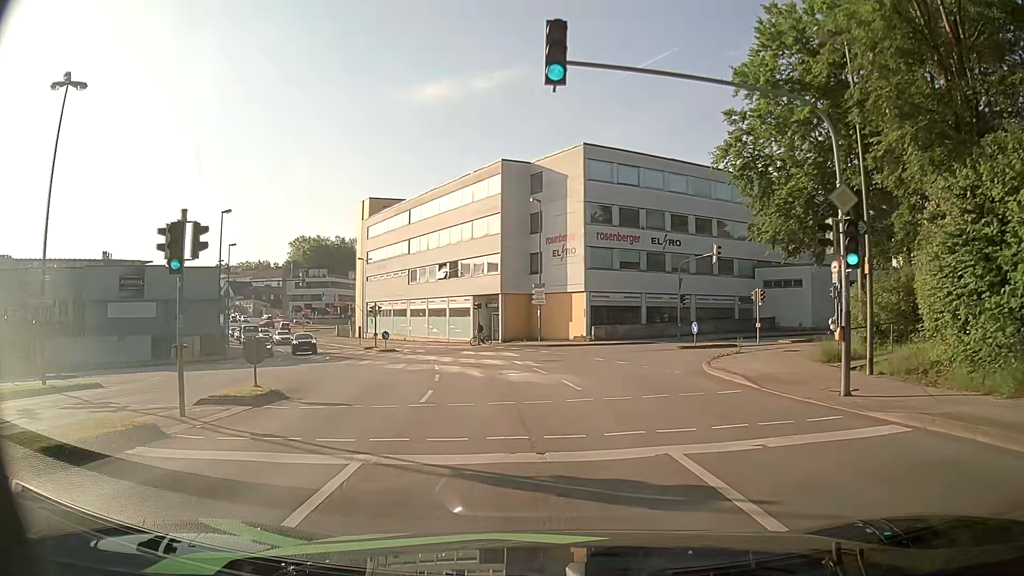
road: tertiary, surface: asphalt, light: Day
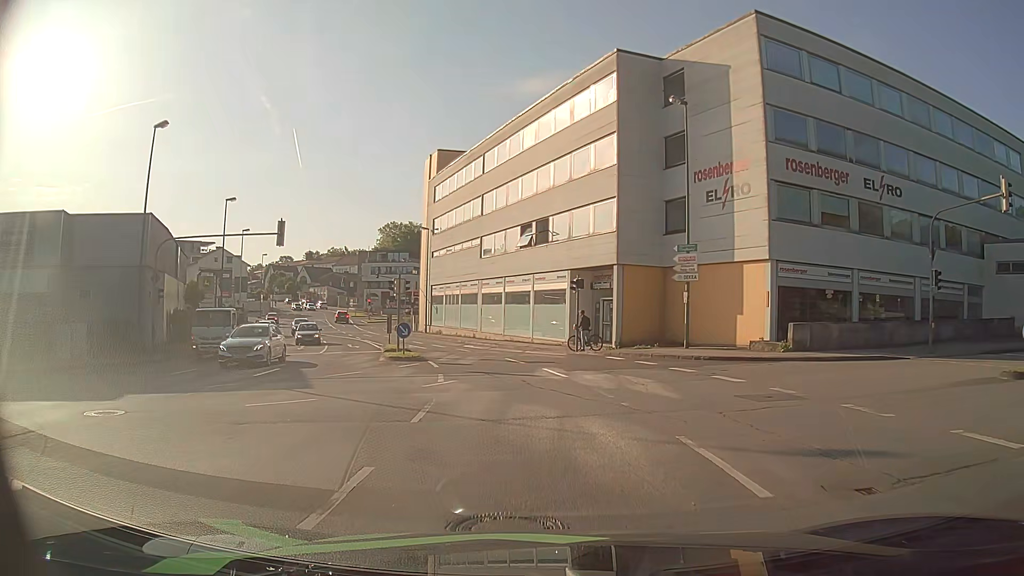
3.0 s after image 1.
(-1.8, +21.4) m; -9°
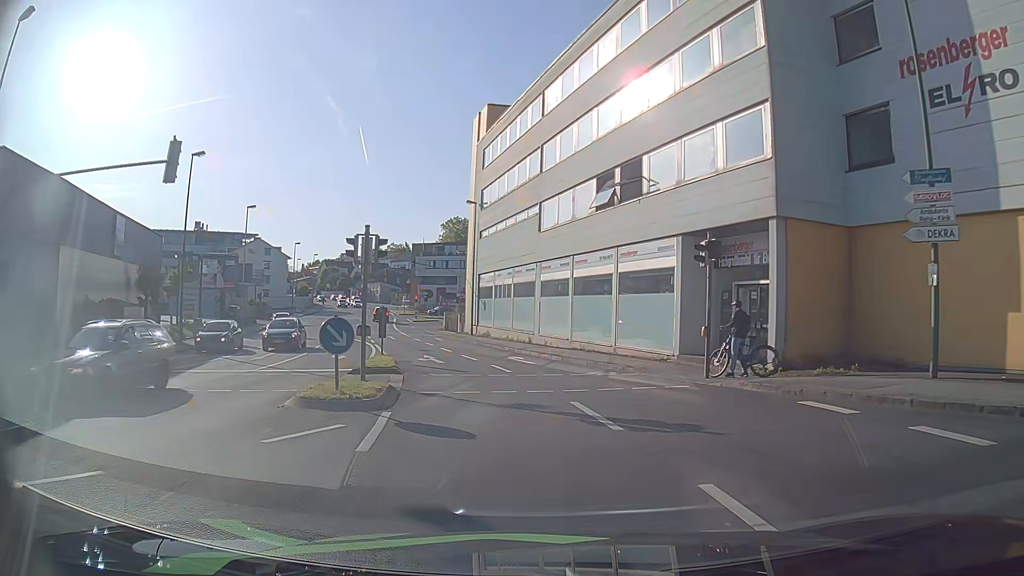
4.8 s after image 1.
(-0.6, +14.3) m; -6°
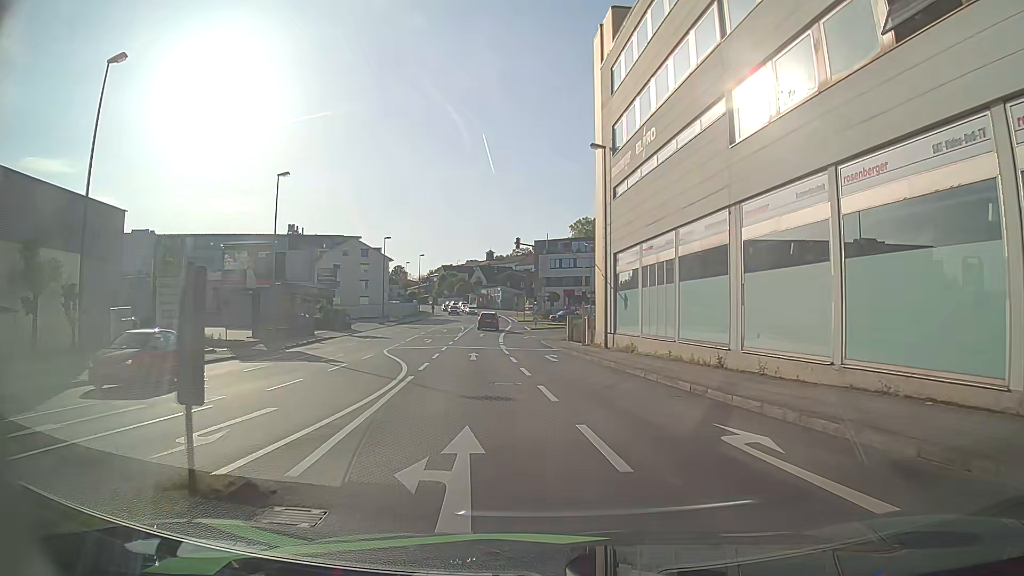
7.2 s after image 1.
(-1.7, +17.9) m; -12°
(-1, +10) (-2, +20) (-3, +30) (-4, +40) (-4, +50) (-5, +60) (-5, +70) (-6, +80) (-6, +90) (-6, +100) m
